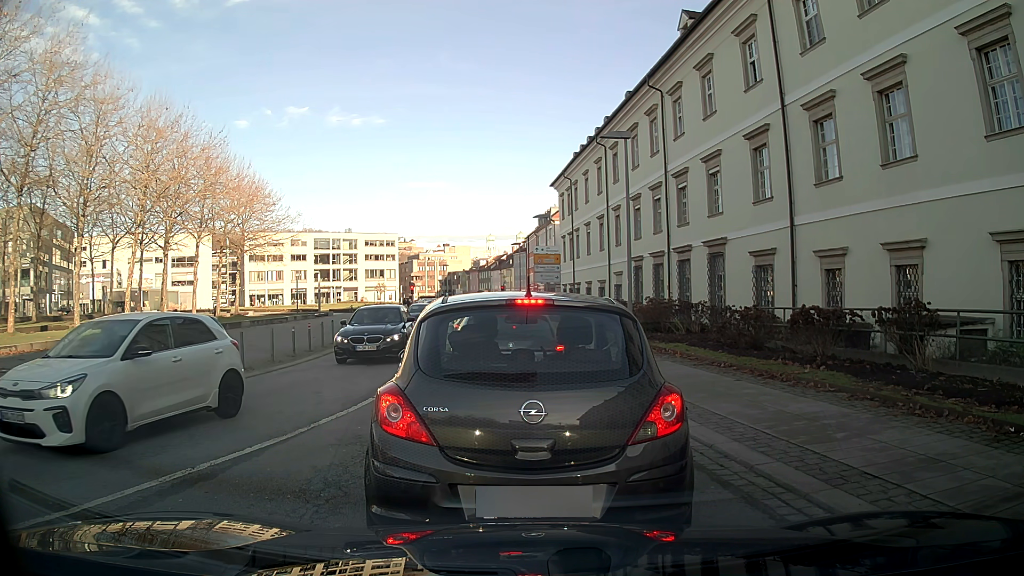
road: tertiary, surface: asphalt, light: Day
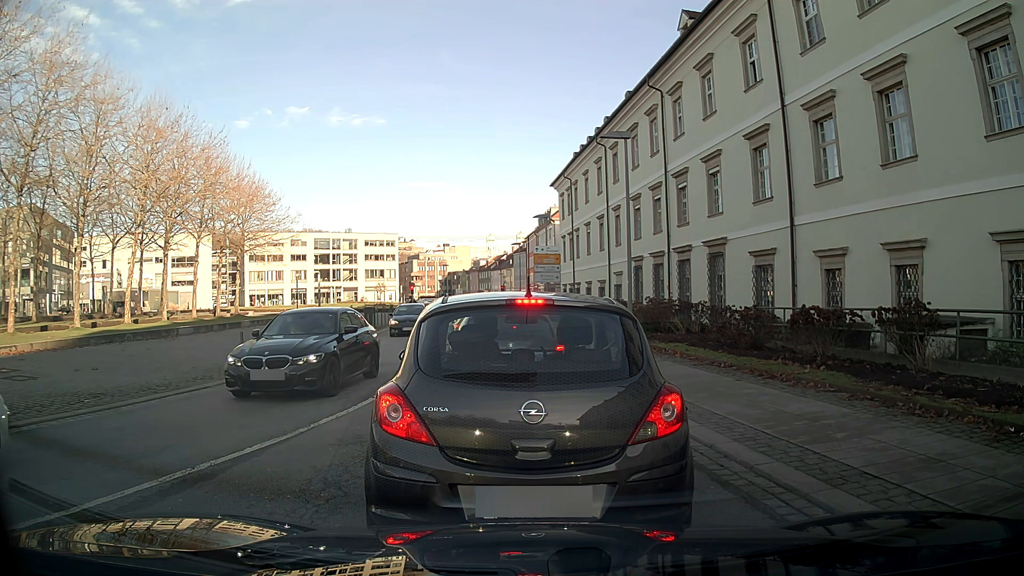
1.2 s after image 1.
(0.0, 0.0) m; 0°
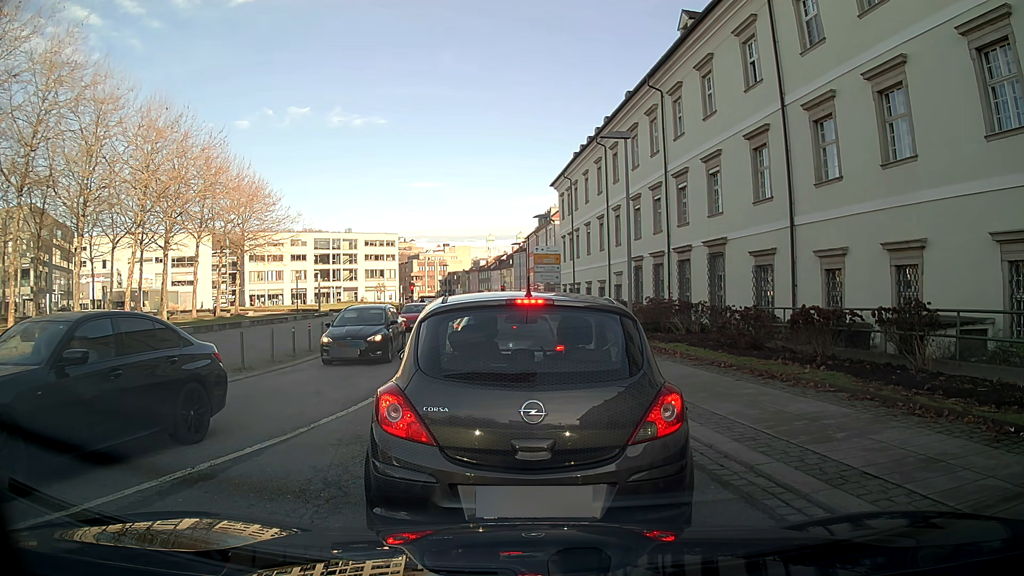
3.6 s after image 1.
(0.0, 0.0) m; 0°
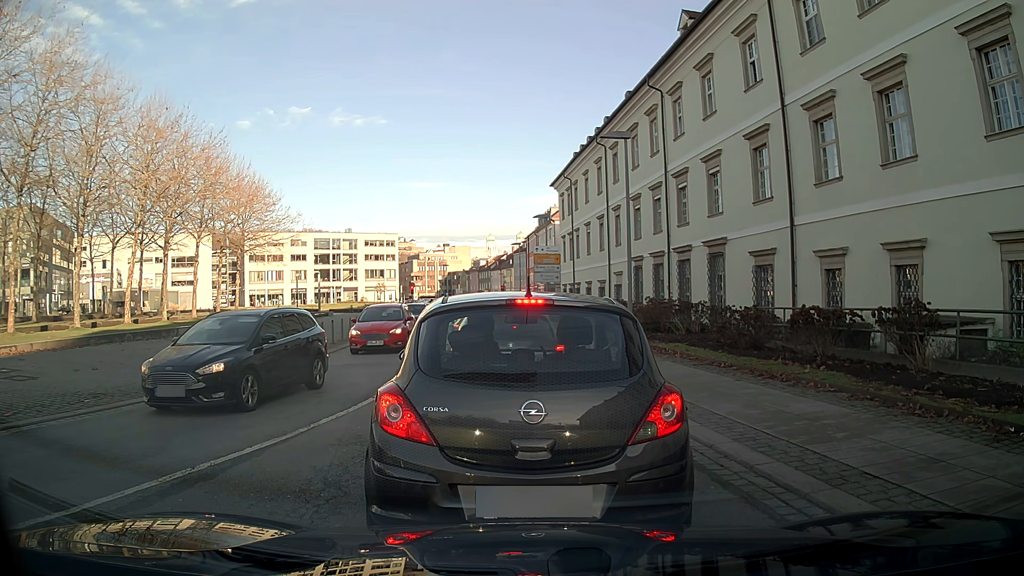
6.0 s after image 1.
(0.0, 0.0) m; 0°
